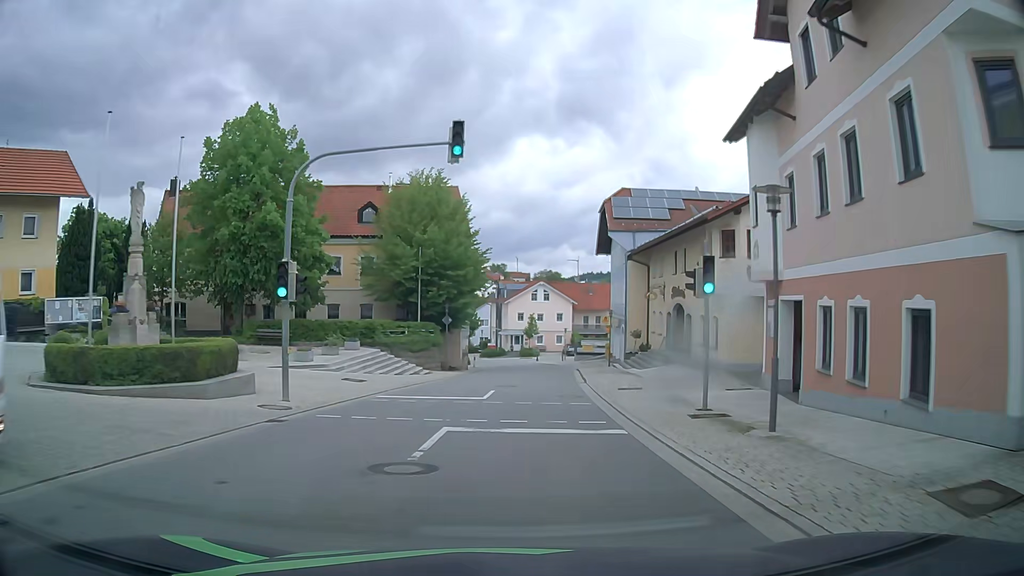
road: tertiary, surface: asphalt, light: Day
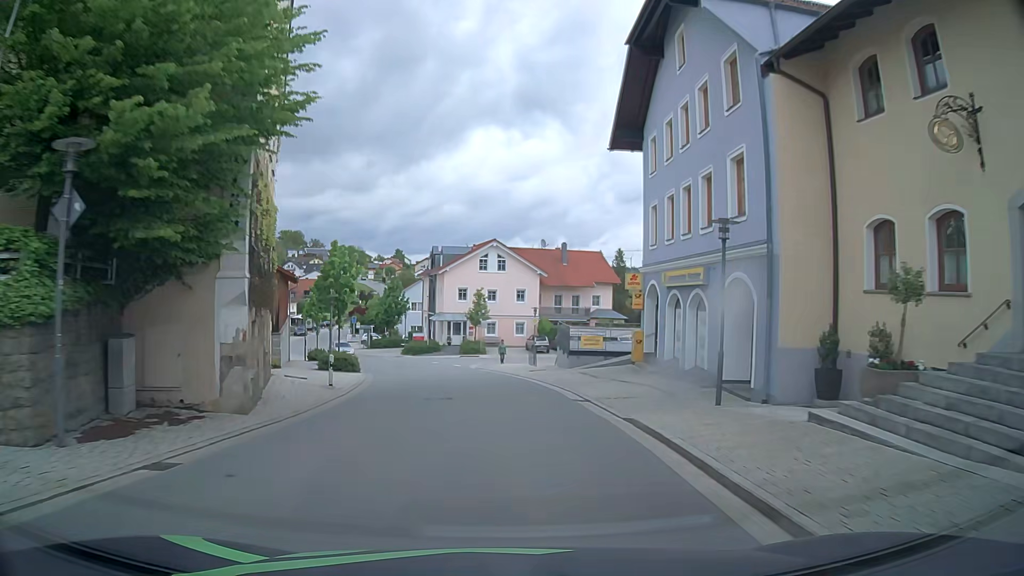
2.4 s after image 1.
(+1.7, +31.0) m; +5°
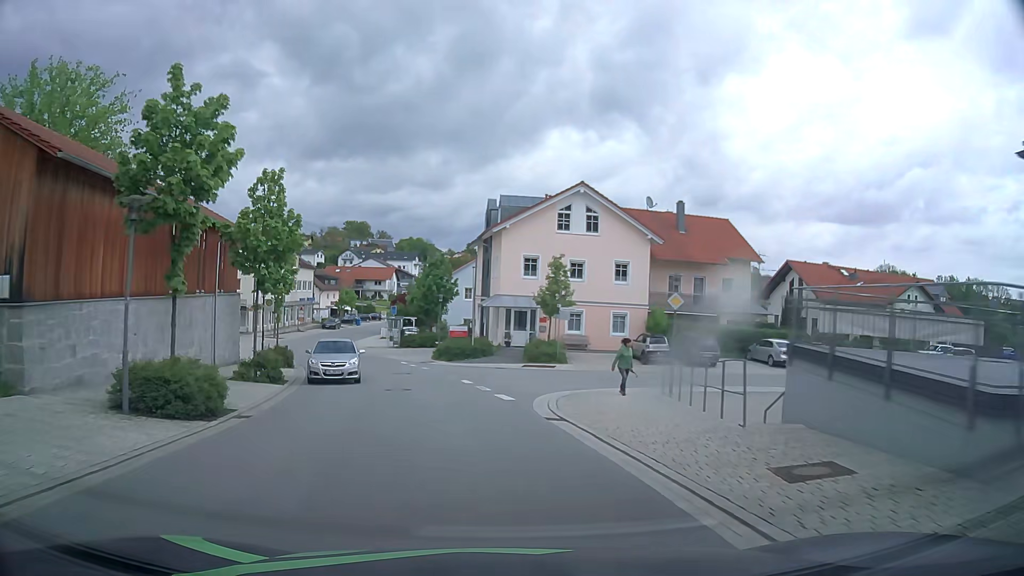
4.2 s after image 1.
(-0.8, +23.2) m; -6°
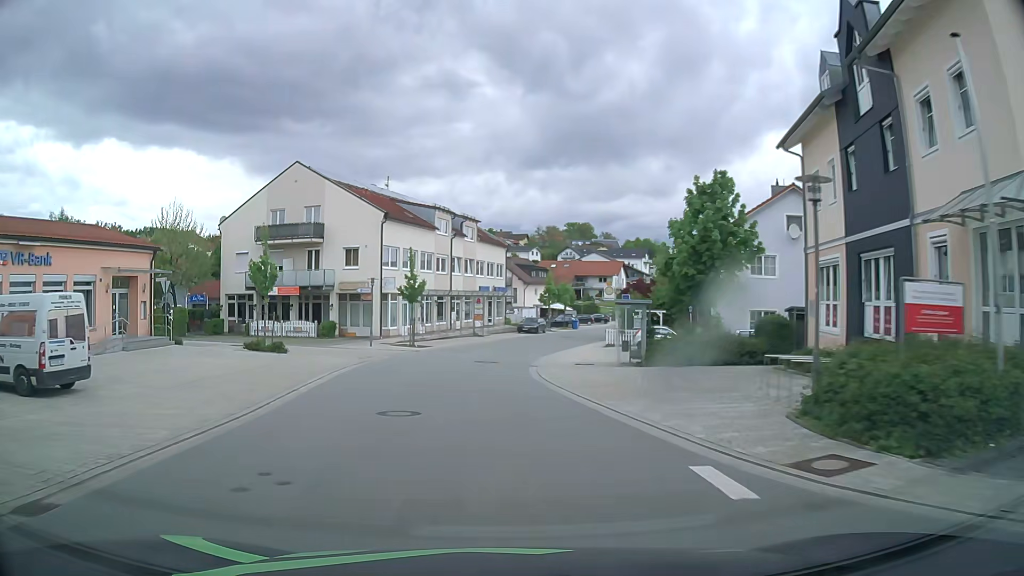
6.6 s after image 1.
(-4.8, +30.4) m; -19°
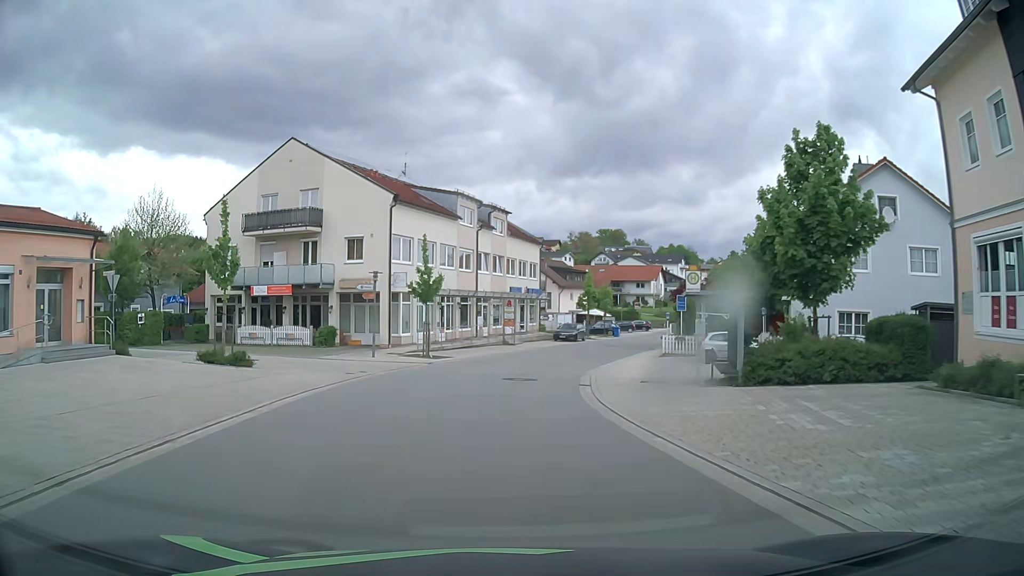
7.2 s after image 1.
(-0.2, +7.7) m; -3°
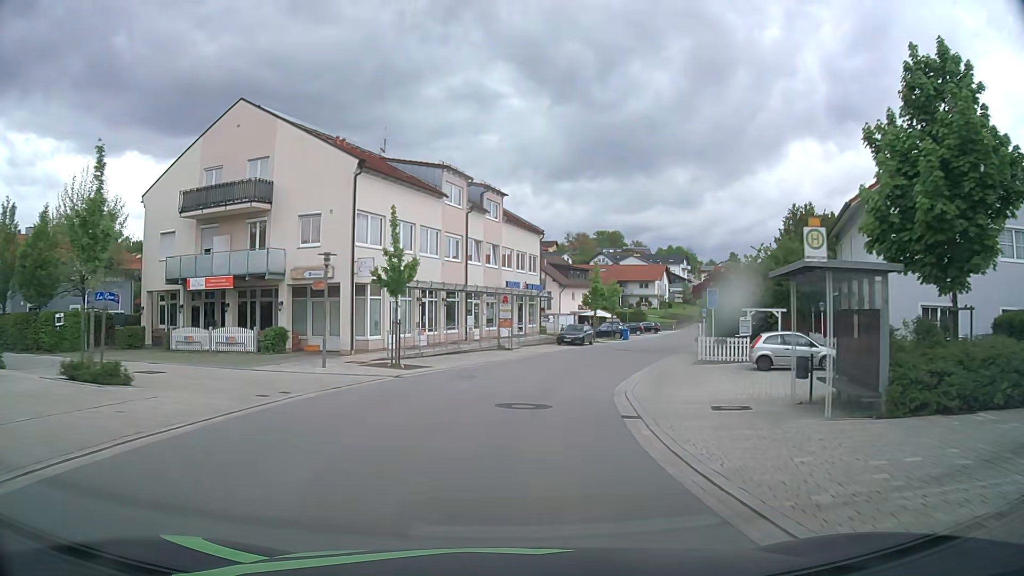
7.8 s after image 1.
(0.0, +7.7) m; 0°
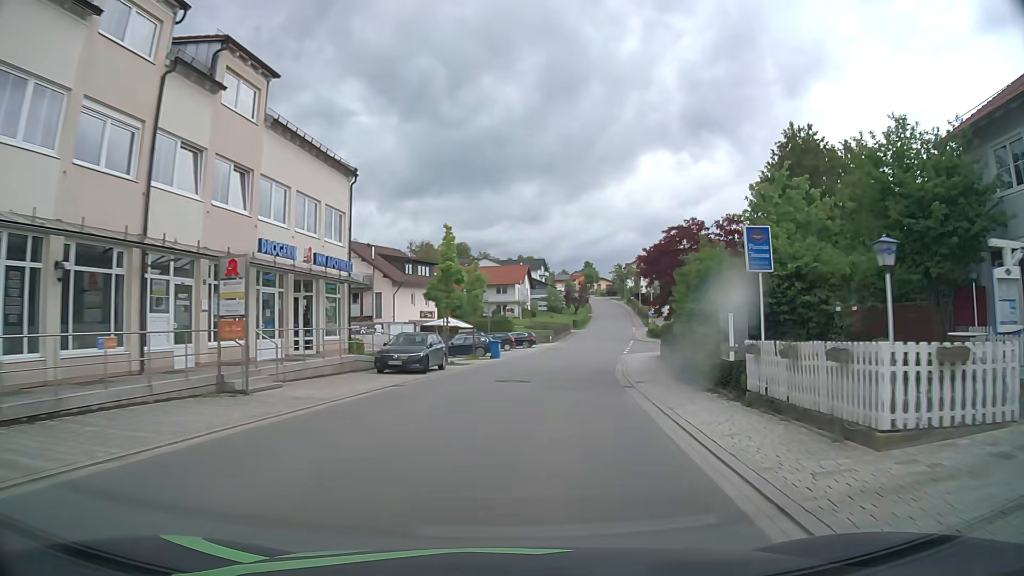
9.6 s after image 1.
(+2.2, +23.0) m; +13°
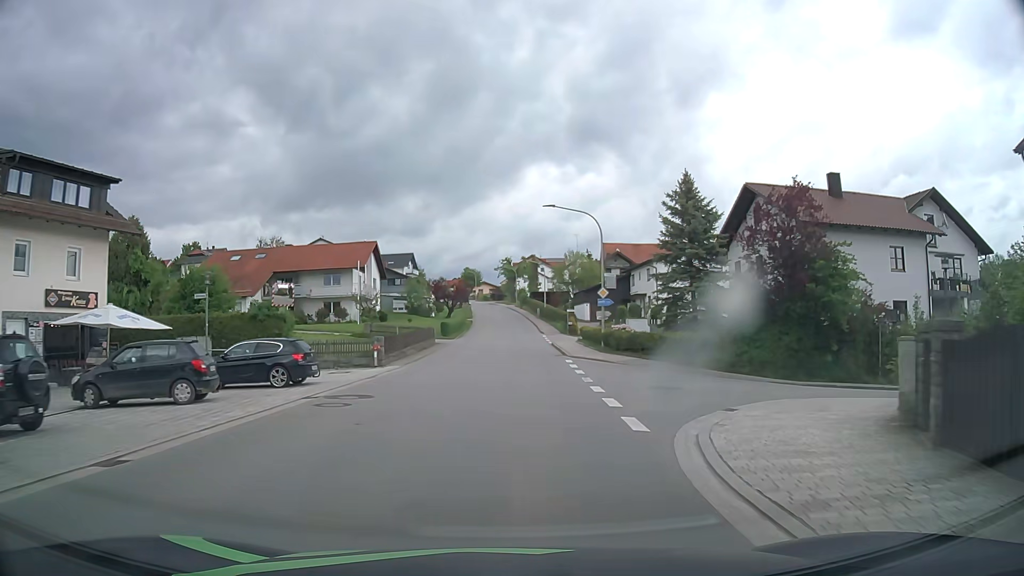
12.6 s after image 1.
(+4.6, +38.2) m; +10°
(0, +10) (0, +20) (+1, +30) (+1, +40) (+1, +50) (+1, +60) (+2, +70) (+1, +80) (+1, +90) (+1, +100) m
